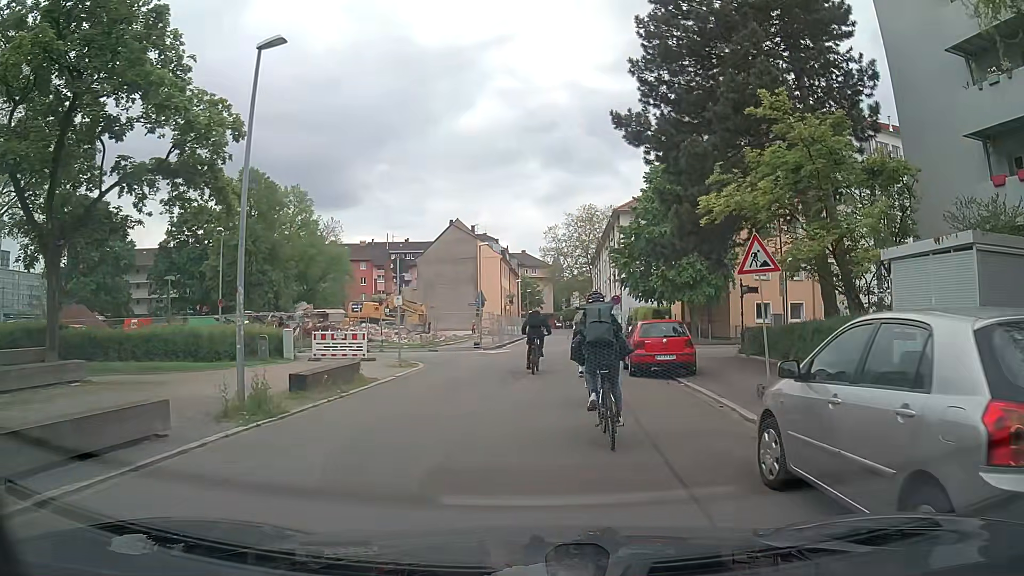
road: residential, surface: asphalt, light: Day
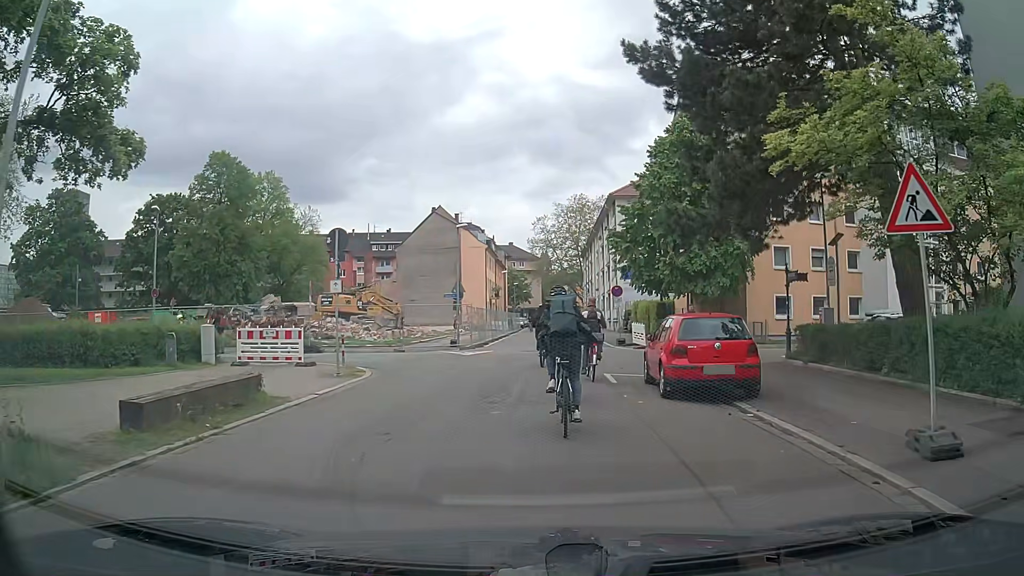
(0.0, +5.9) m; +1°
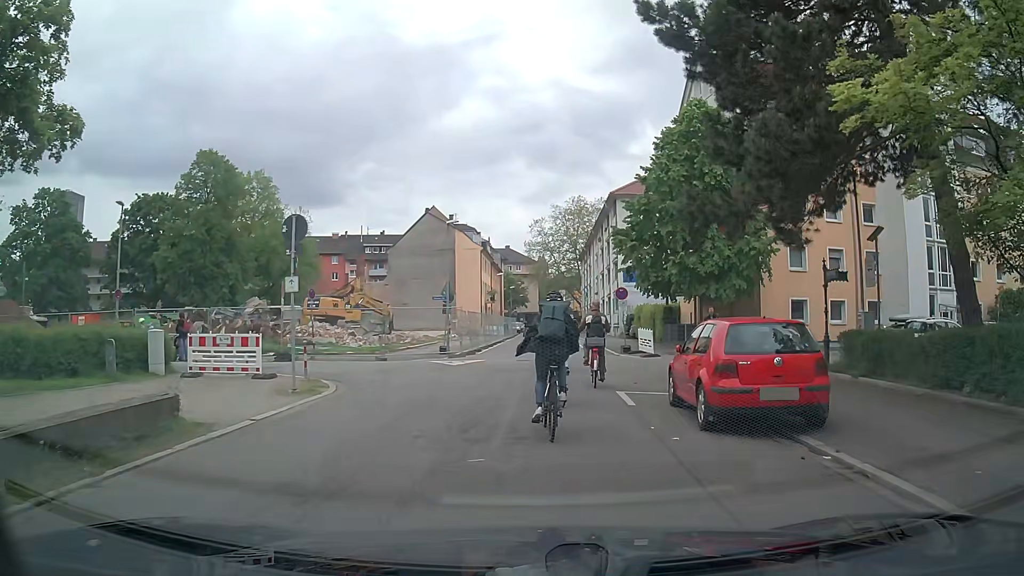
(0.0, +2.9) m; 0°
